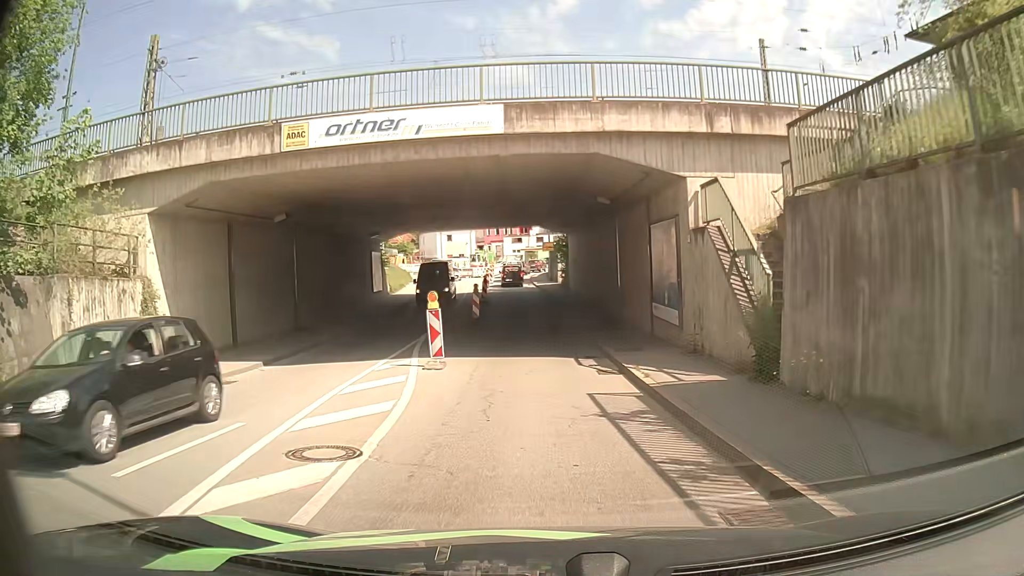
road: tertiary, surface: asphalt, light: Day
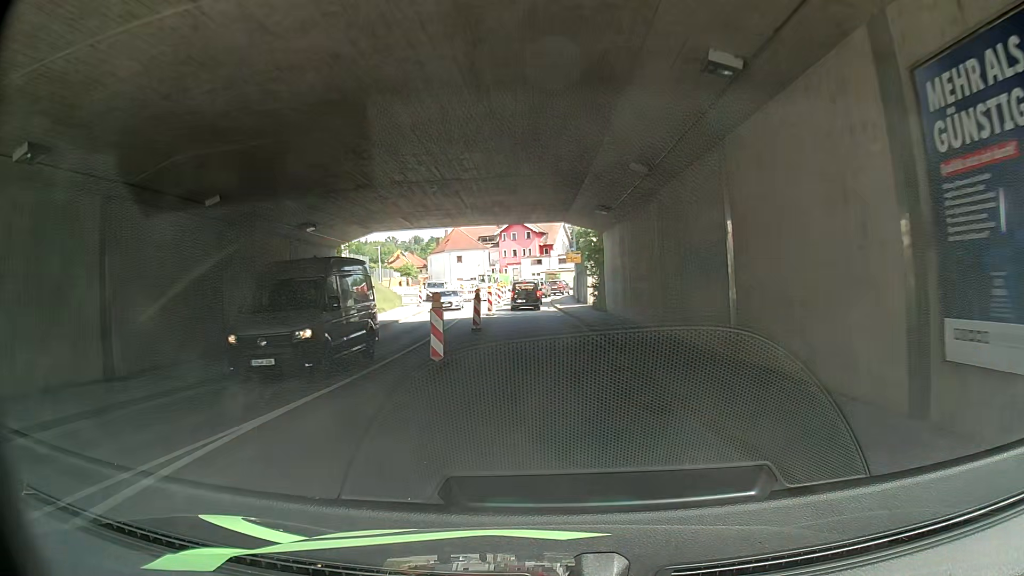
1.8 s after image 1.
(-0.1, +14.5) m; -1°
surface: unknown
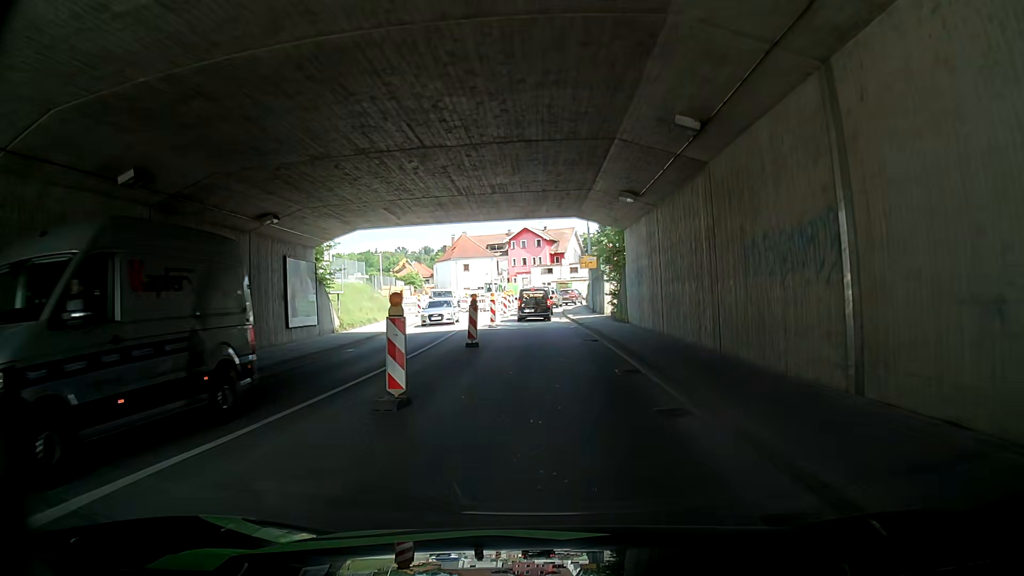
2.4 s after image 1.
(0.0, +4.8) m; -2°
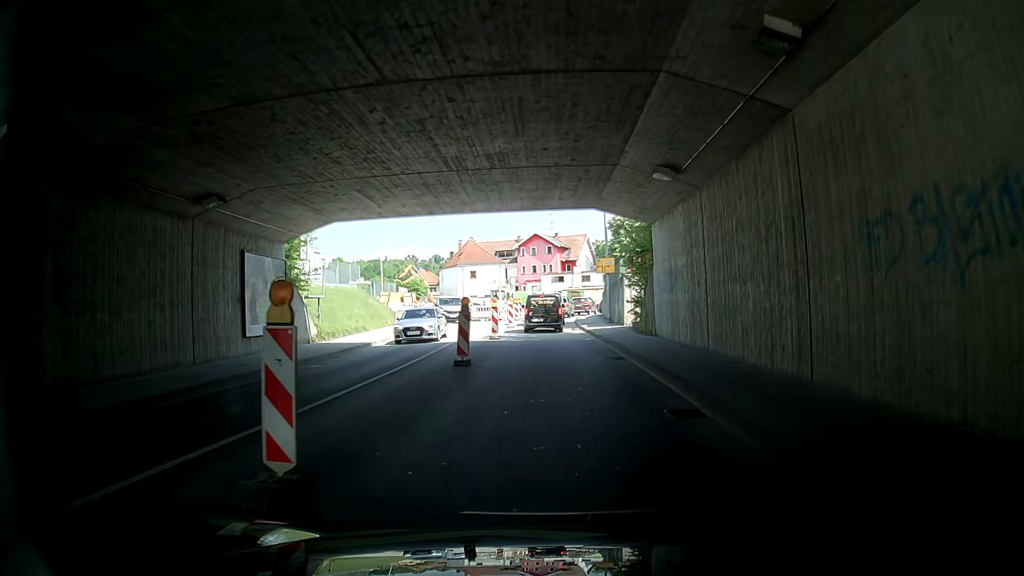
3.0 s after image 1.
(0.0, +4.7) m; -2°
